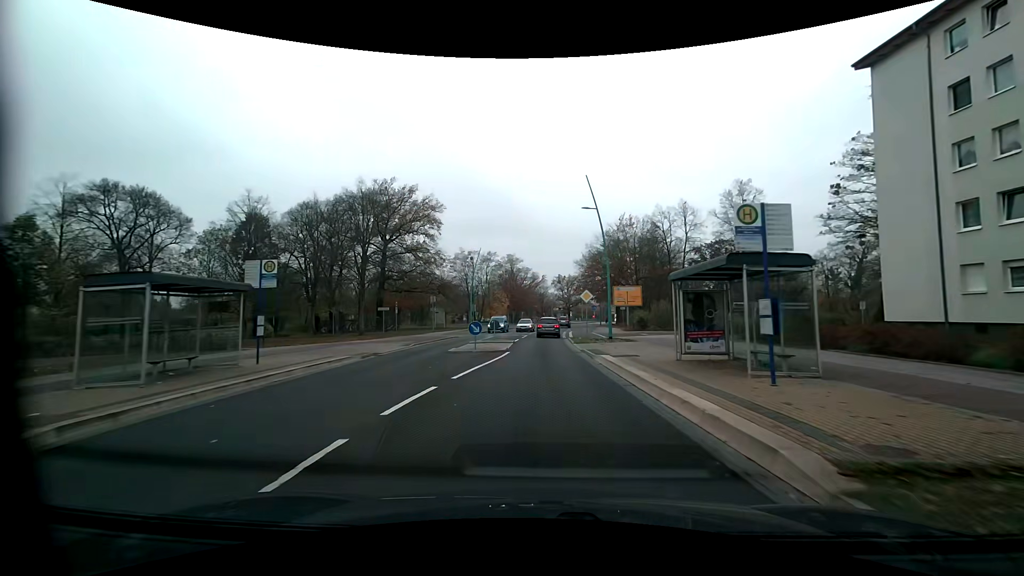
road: tertiary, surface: asphalt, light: Day
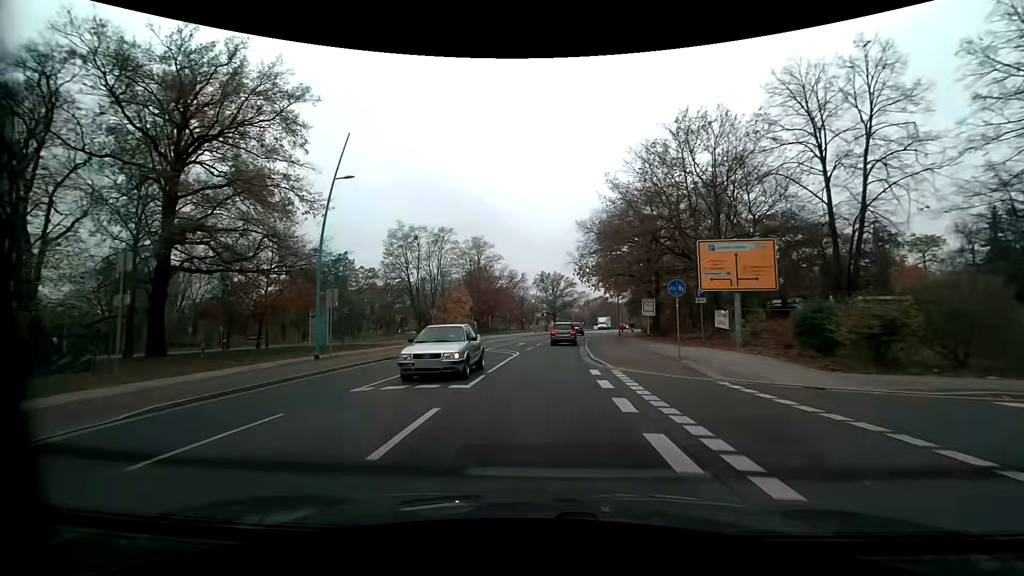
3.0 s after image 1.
(+0.5, +39.6) m; +2°
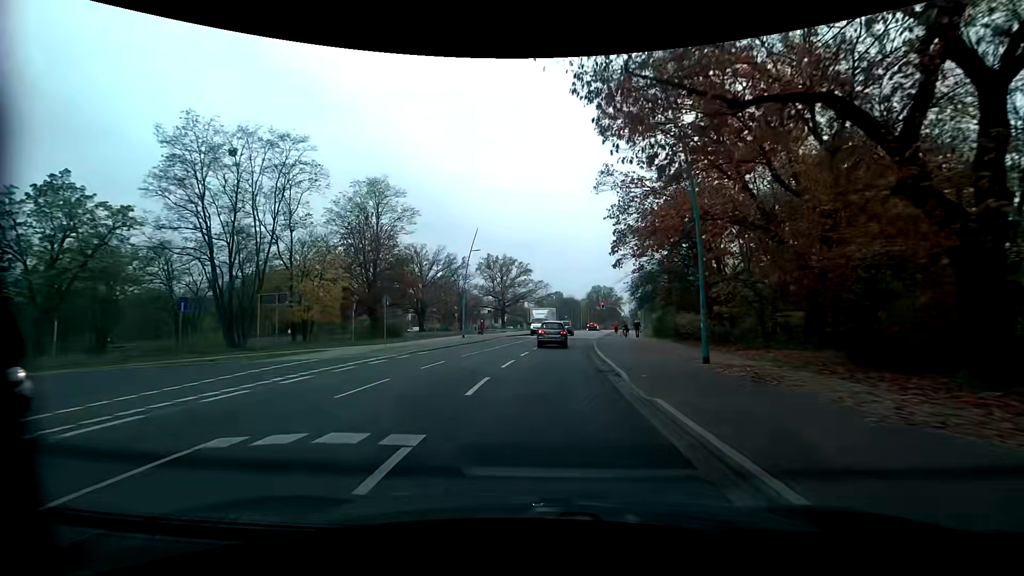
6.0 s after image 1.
(+1.6, +39.1) m; +6°
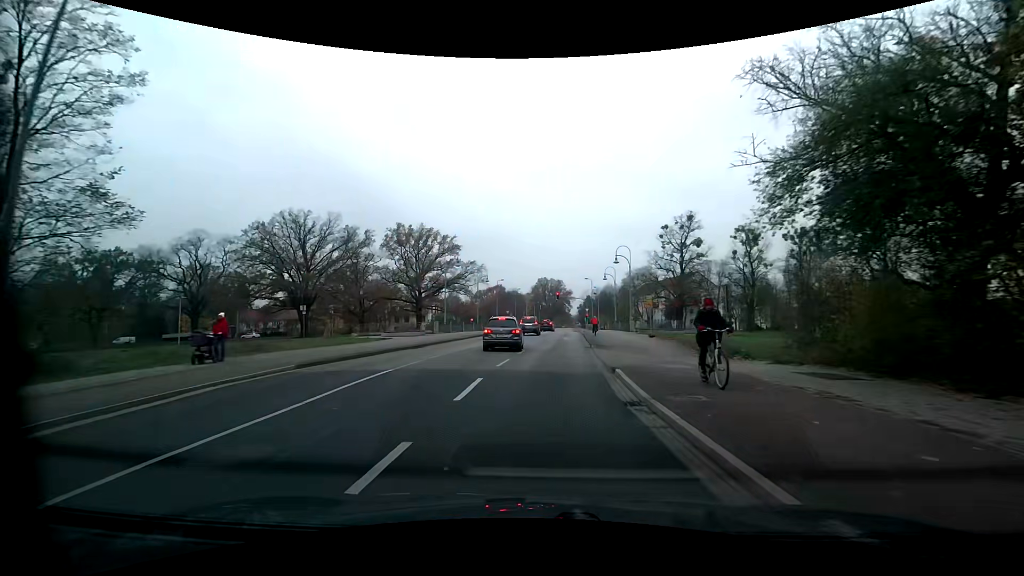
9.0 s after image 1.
(+1.9, +36.4) m; +6°
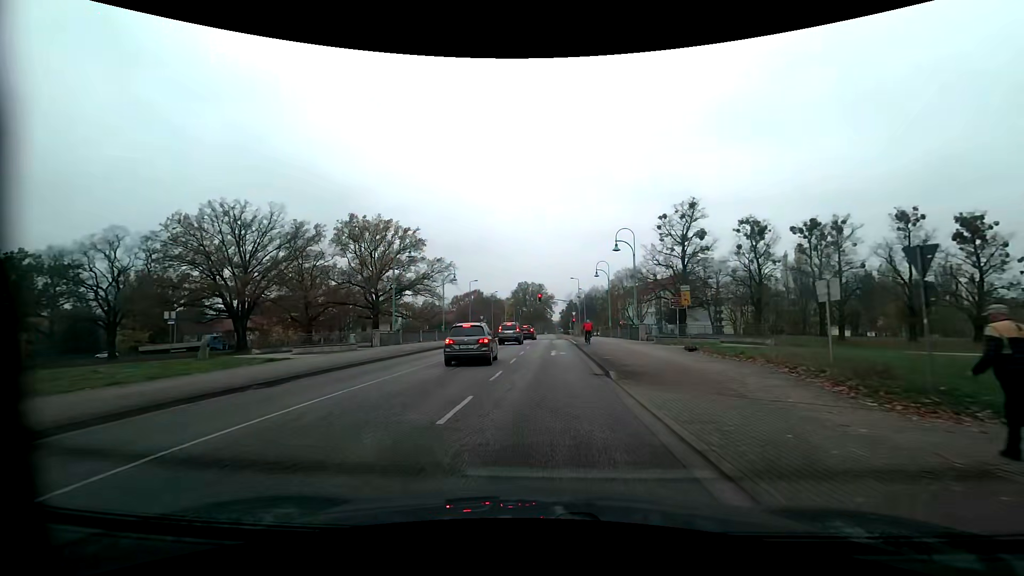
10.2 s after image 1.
(+0.3, +13.2) m; +2°
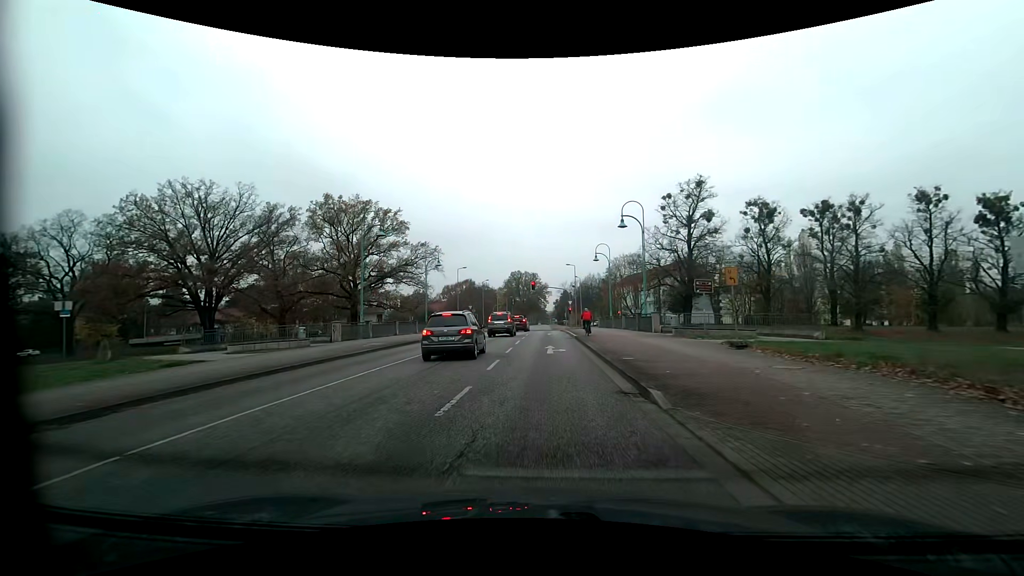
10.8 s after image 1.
(0.0, +6.1) m; +1°
(0, +10) (0, +20) (+1, +30) (+1, +40) (+1, +50) (+1, +60) (+1, +70) (+1, +80) (+1, +90) (+1, +100) m
